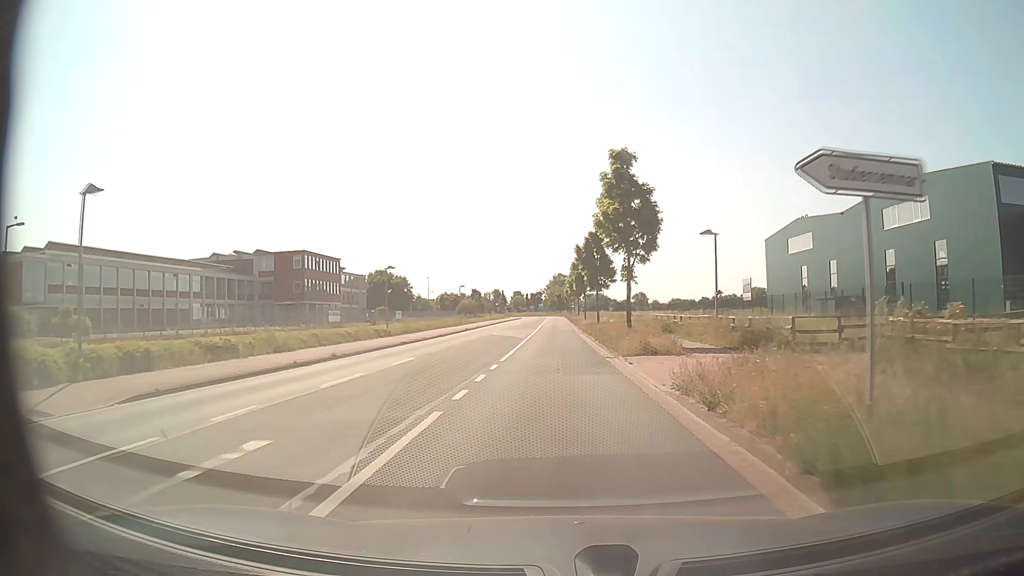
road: tertiary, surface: asphalt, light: Day
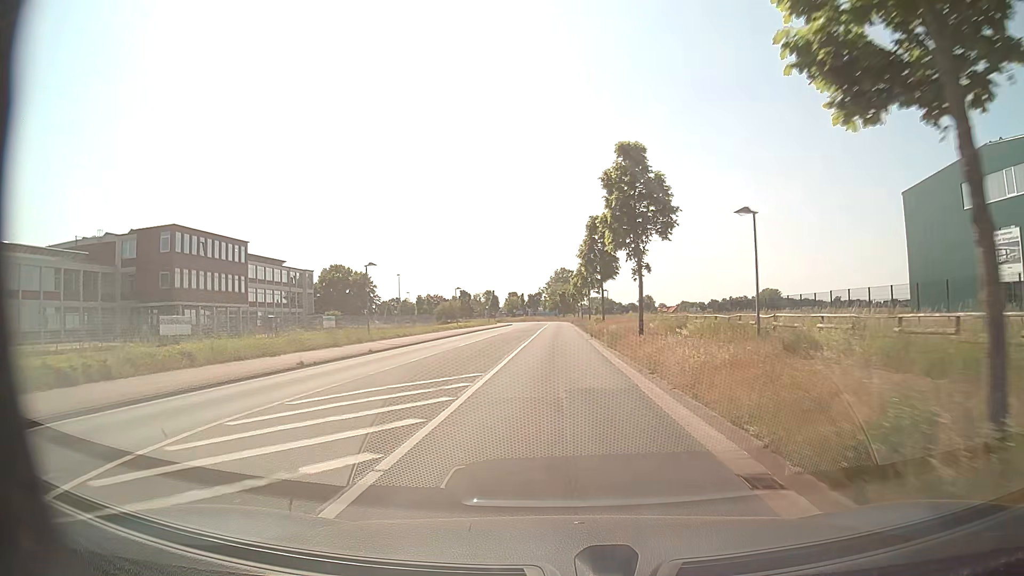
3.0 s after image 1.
(-0.1, +41.0) m; 0°
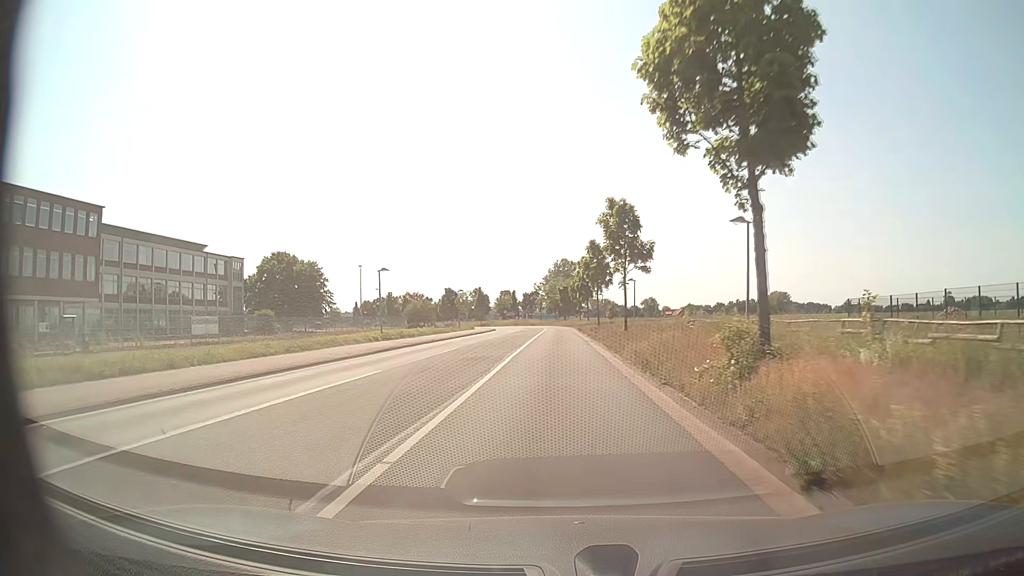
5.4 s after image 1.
(+0.1, +32.8) m; 0°
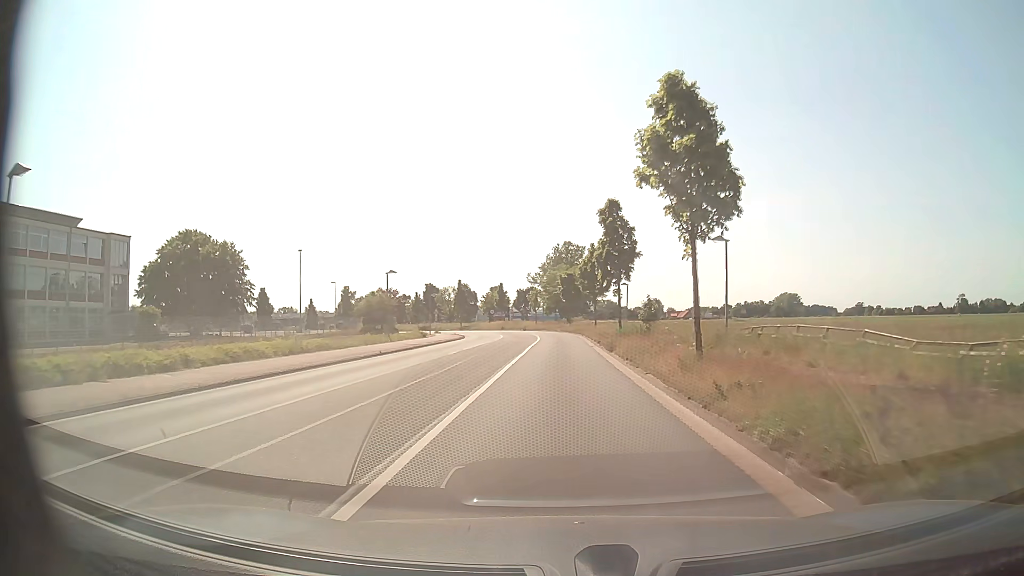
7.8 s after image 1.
(0.0, +32.8) m; 0°
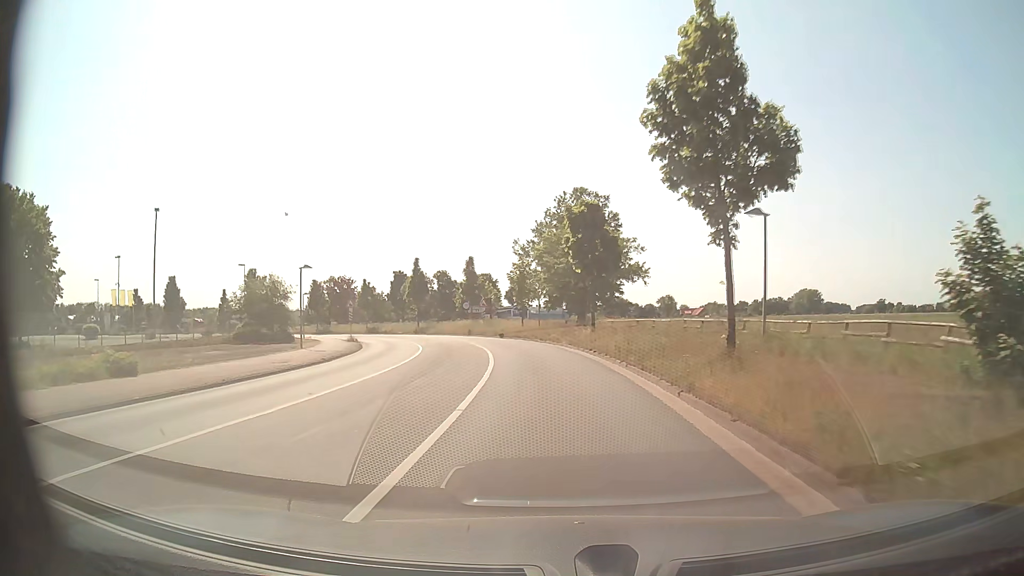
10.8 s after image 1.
(+0.2, +41.1) m; -1°
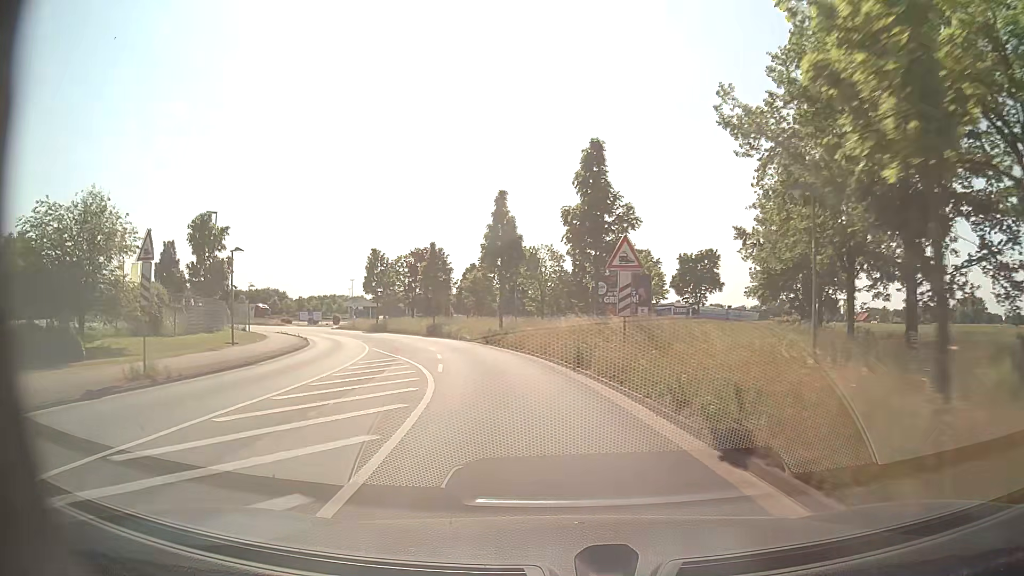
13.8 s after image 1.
(-3.8, +40.9) m; -13°
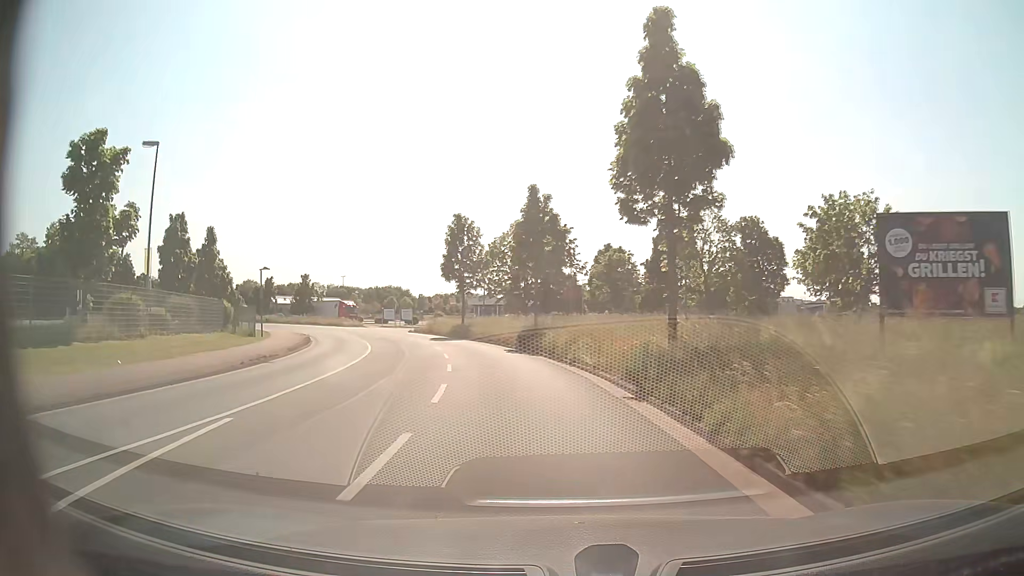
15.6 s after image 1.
(-2.4, +24.5) m; -11°
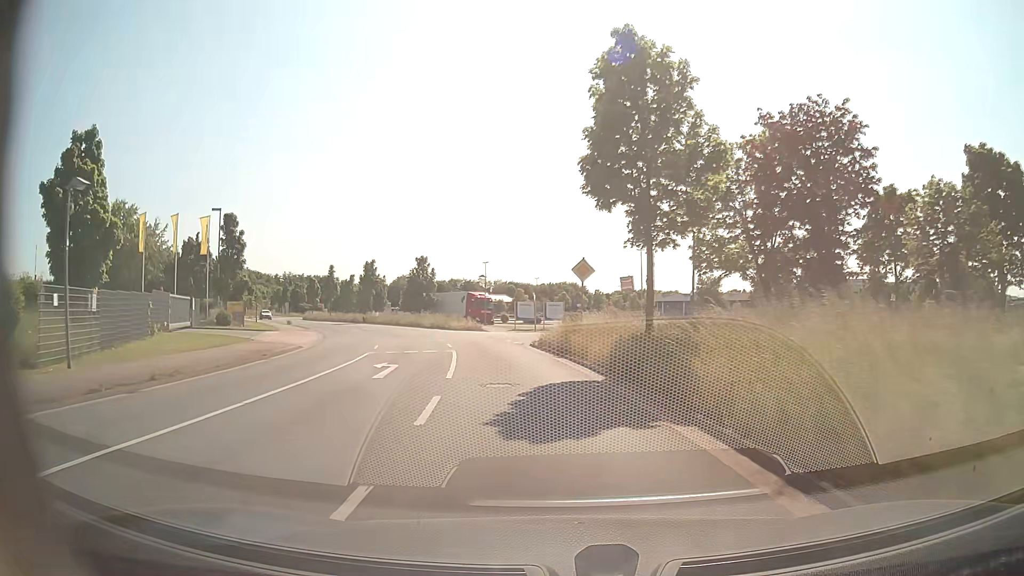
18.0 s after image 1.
(-4.4, +32.7) m; -15°
(0, +10) (-1, +20) (-3, +30) (-6, +39) (-9, +49) (-13, +58) (-18, +67) (-23, +75) (-29, +83) (-35, +92) m
